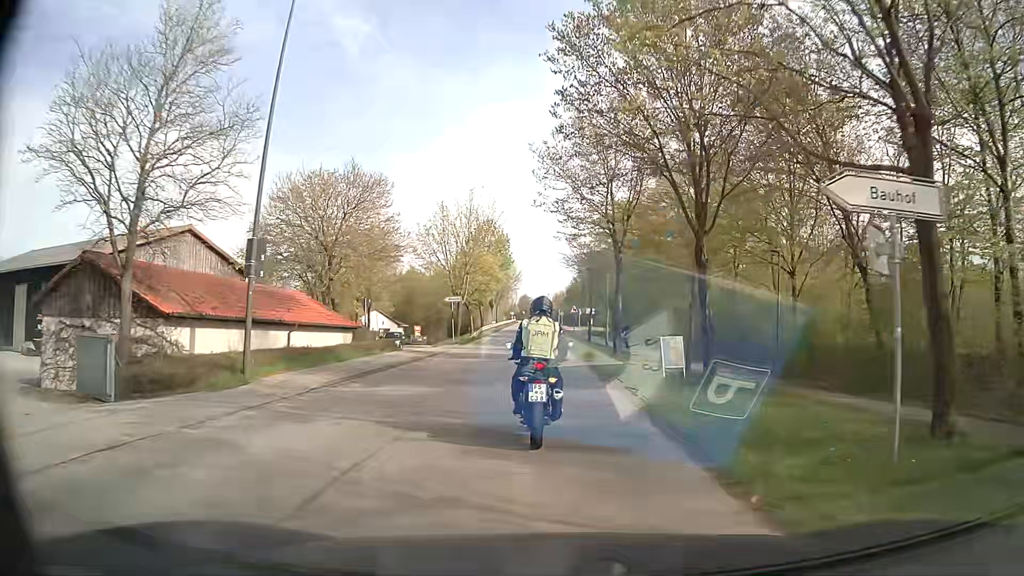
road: tertiary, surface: asphalt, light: Day
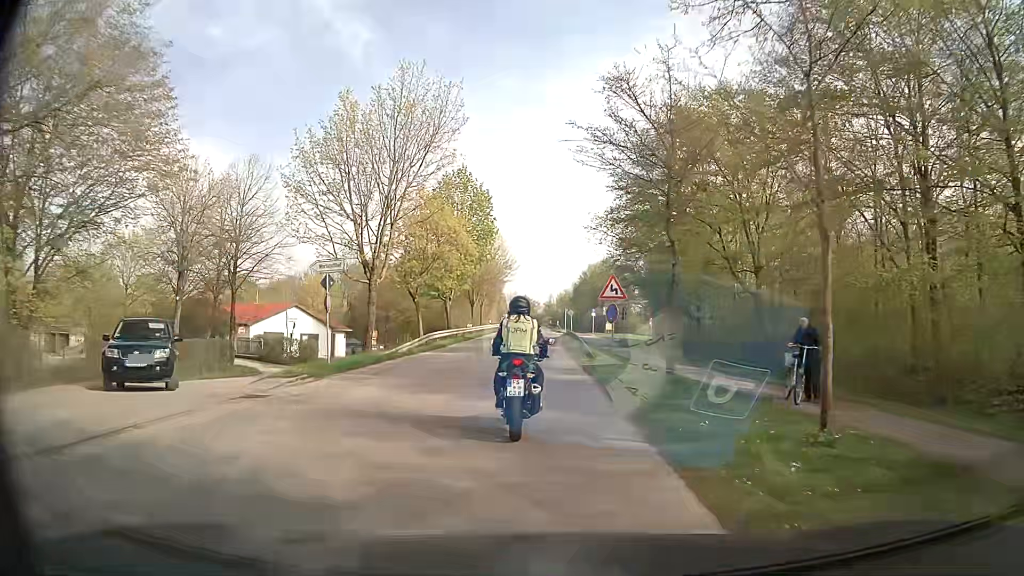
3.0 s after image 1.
(-0.1, +28.1) m; 0°
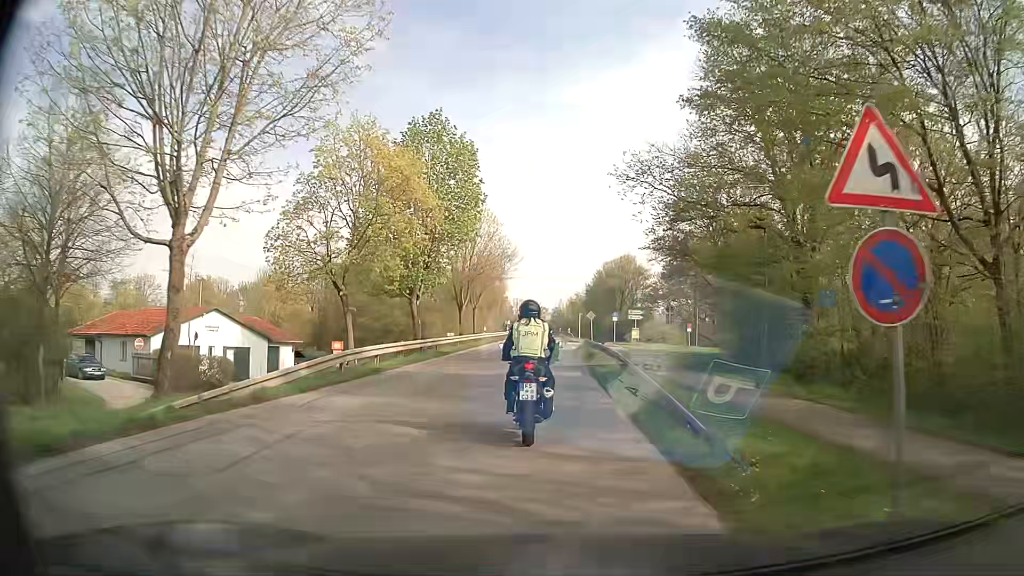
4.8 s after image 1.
(-0.2, +15.9) m; -1°
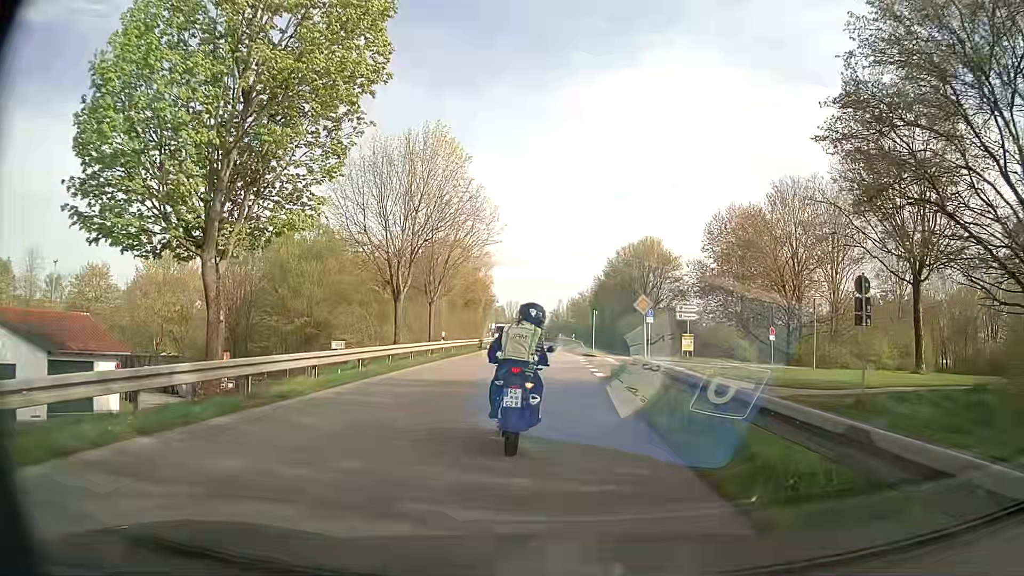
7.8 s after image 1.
(0.0, +22.3) m; 0°
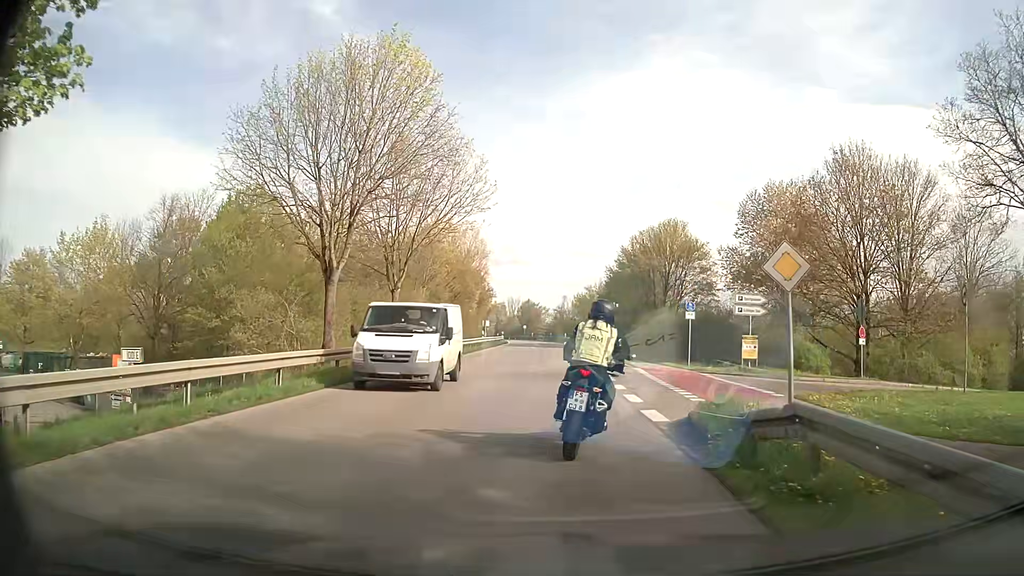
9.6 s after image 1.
(0.0, +10.6) m; 0°
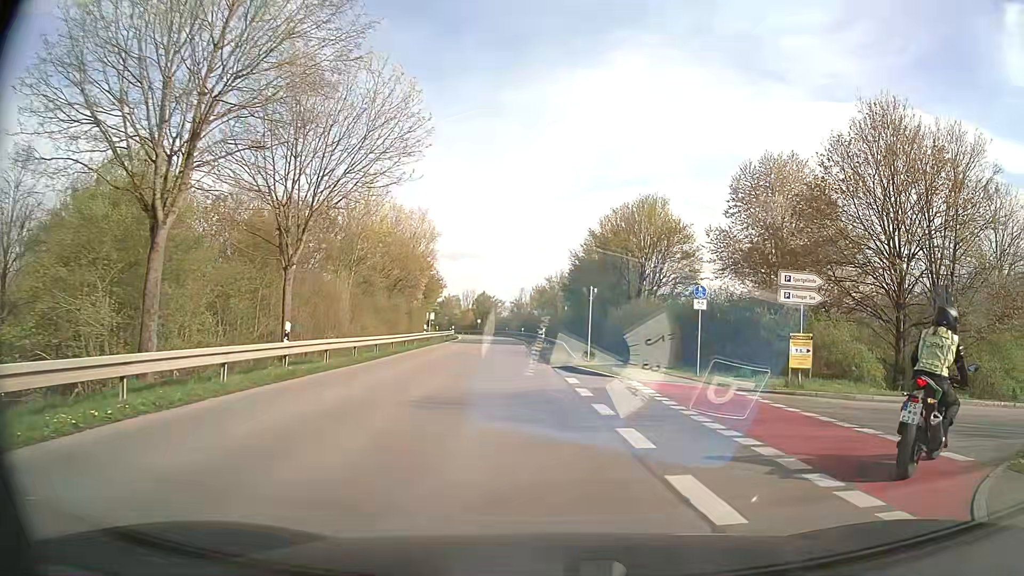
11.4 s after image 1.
(0.0, +8.6) m; +2°
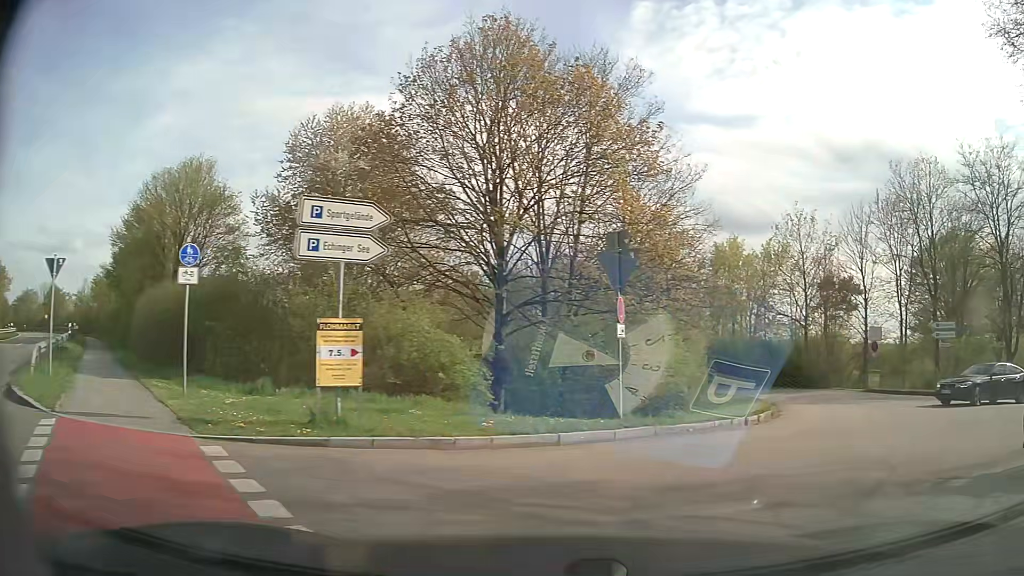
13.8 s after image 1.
(+2.3, +8.0) m; +37°
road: unclassified
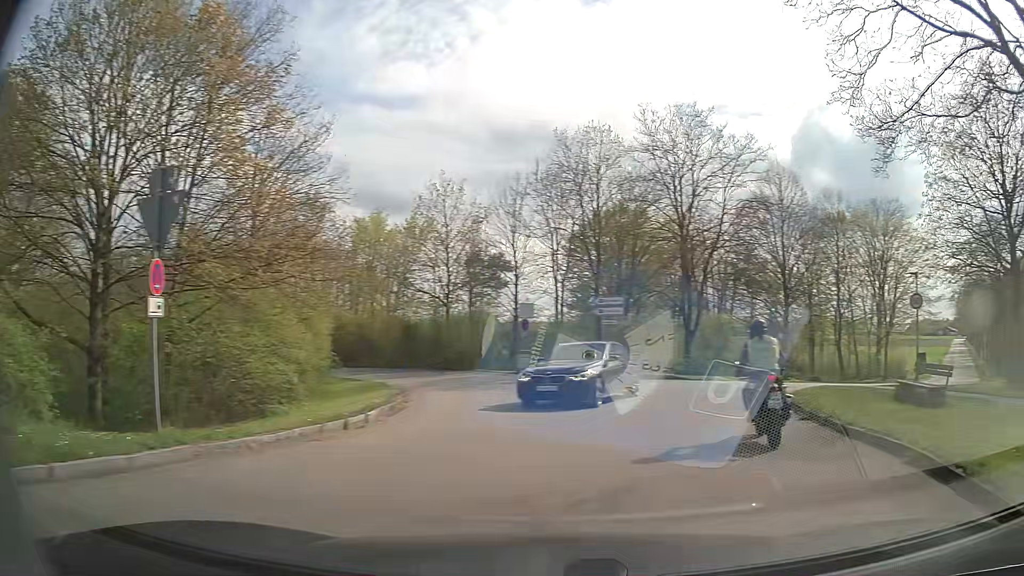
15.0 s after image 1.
(+0.8, +3.4) m; +30°
(+3, +10) (+3, +20) (0, +29) (-5, +38) (-11, +45) (-19, +51) (-29, +55) (-38, +57) (-48, +56) (-58, +55) m
